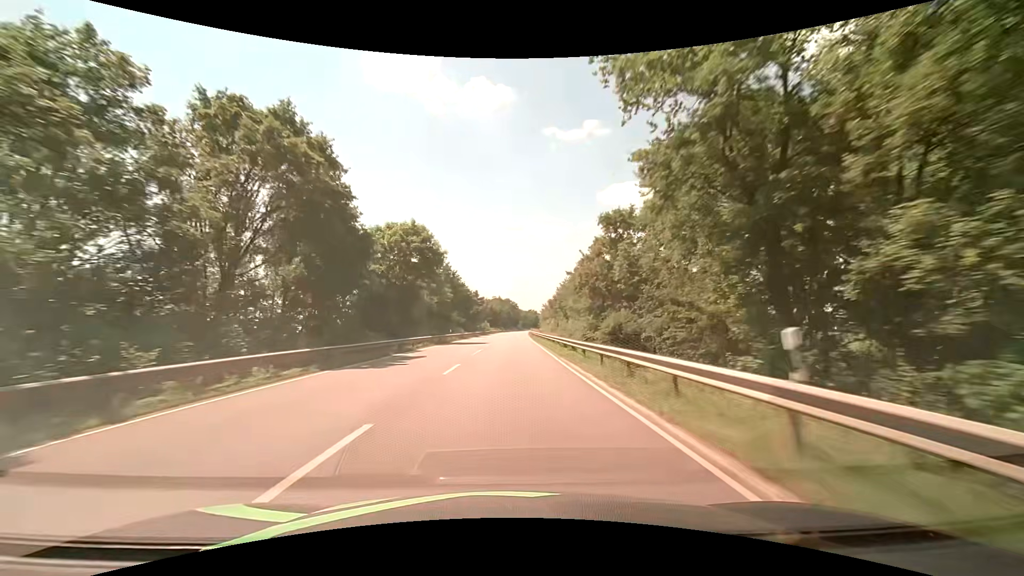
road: primary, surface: asphalt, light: Day
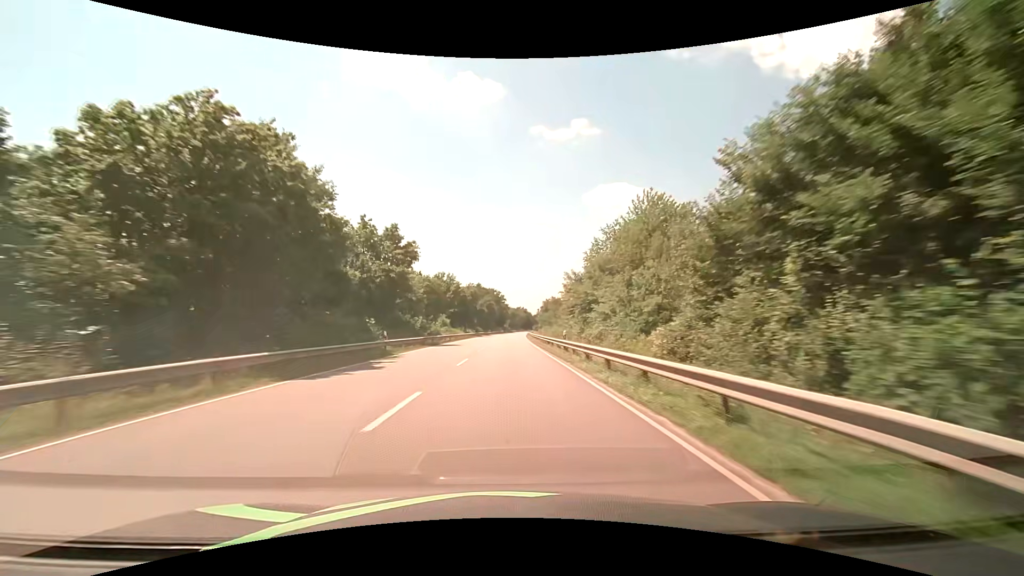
(+1.4, +79.0) m; +2°
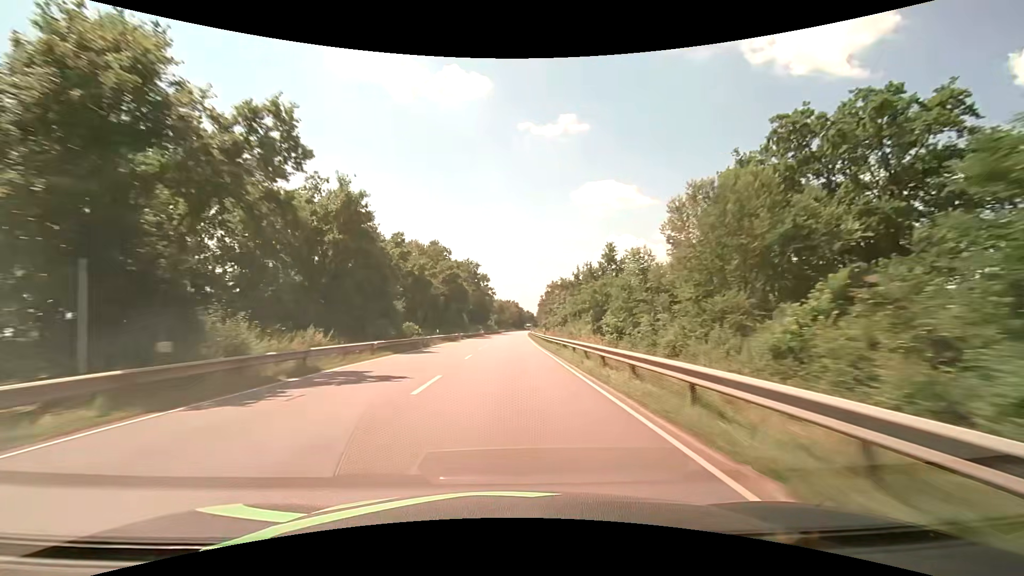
(+1.0, +79.0) m; +1°
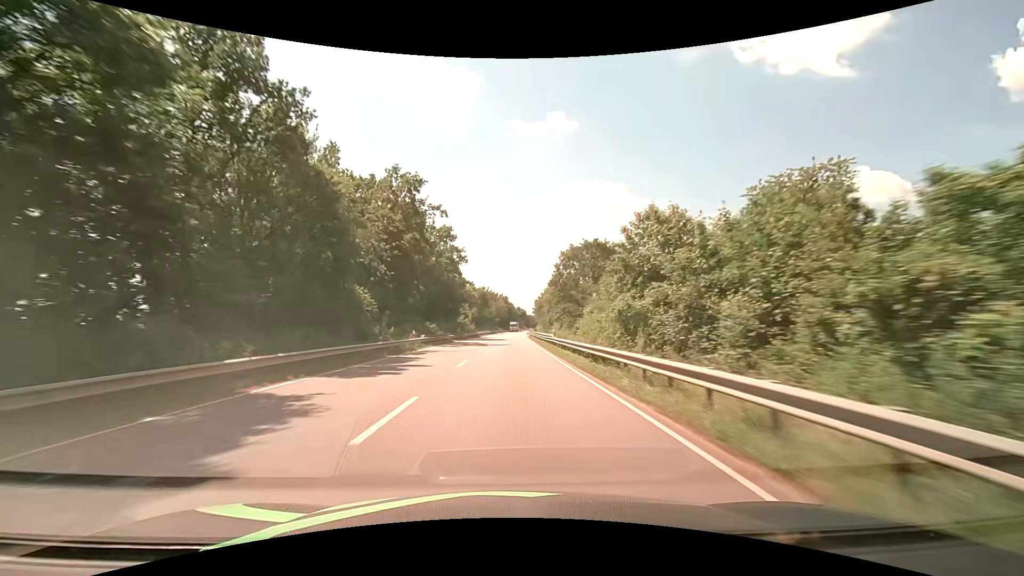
(+0.7, +63.3) m; +1°
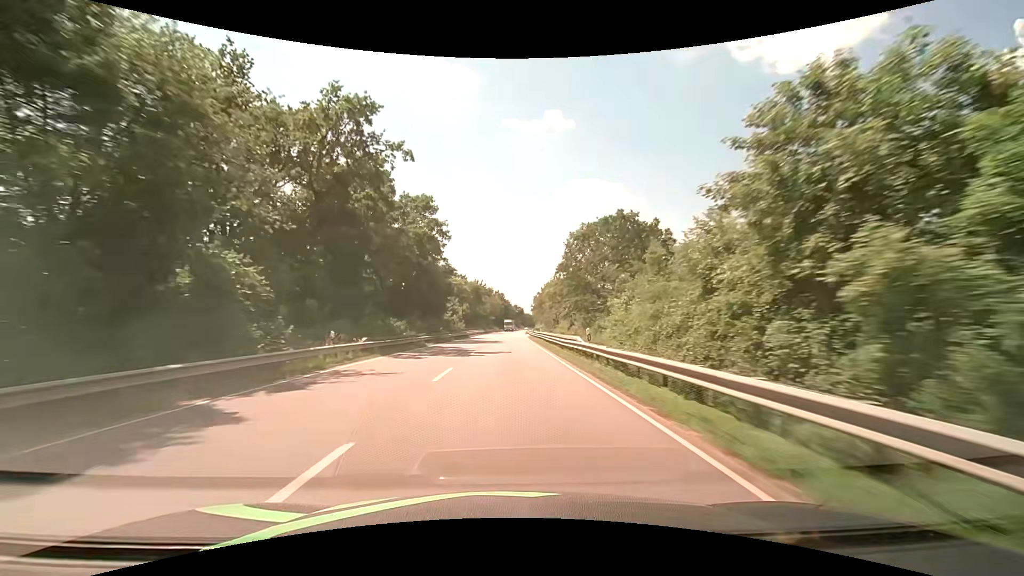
(+0.1, +15.8) m; +1°
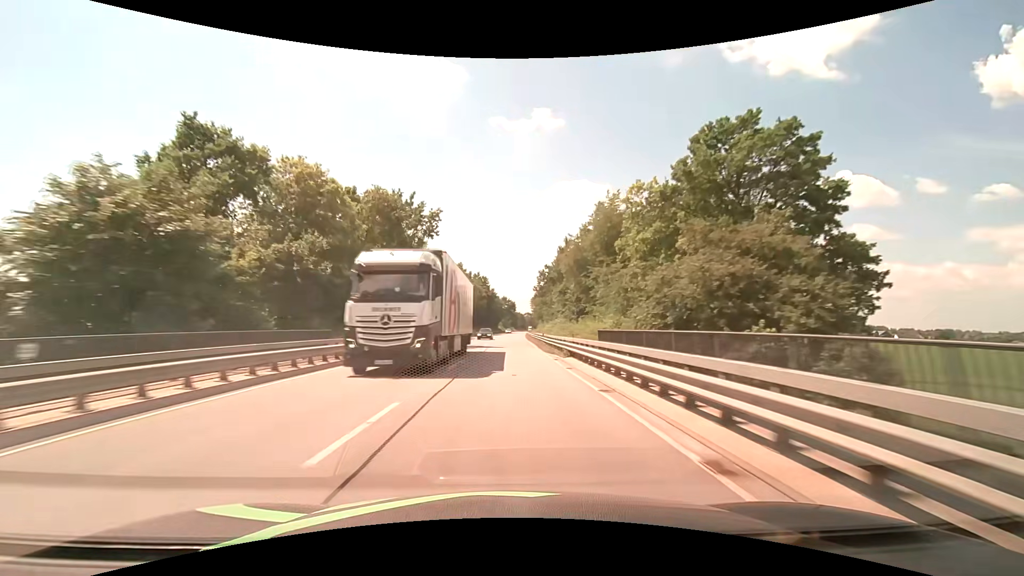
(+1.0, +79.2) m; +1°
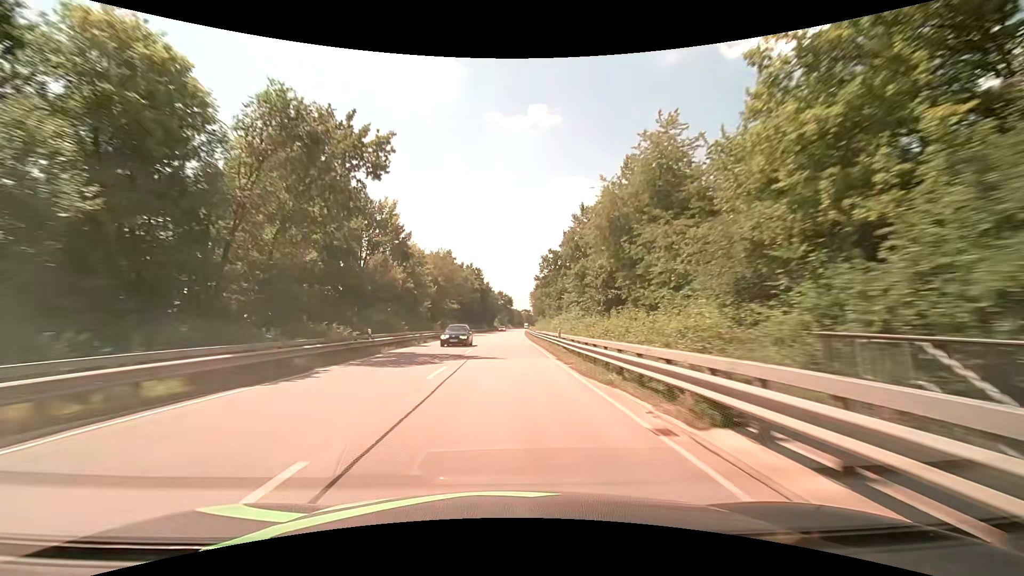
(+0.1, +15.8) m; +1°
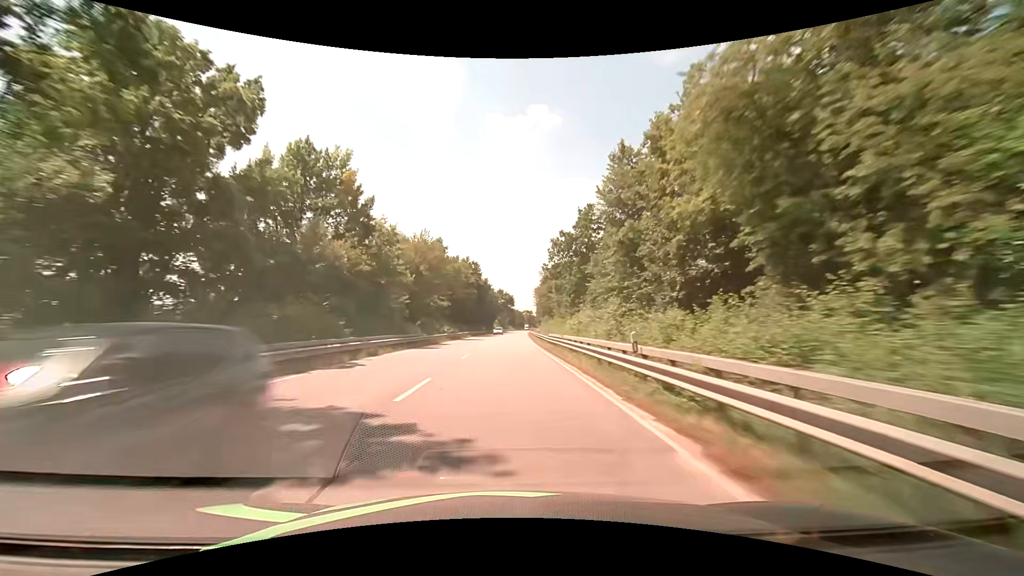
(-0.1, +15.8) m; 0°
(0, +10) (0, +20) (0, +30) (0, +40) (+1, +50) (+1, +60) (+1, +70) (+1, +80) (+2, +90) (+2, +100) m
